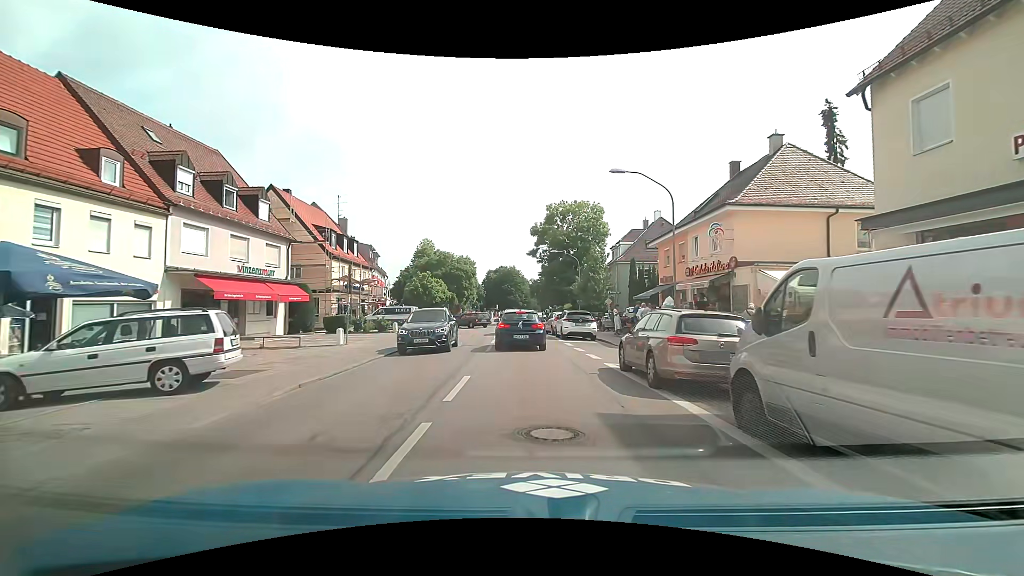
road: secondary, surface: asphalt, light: Day
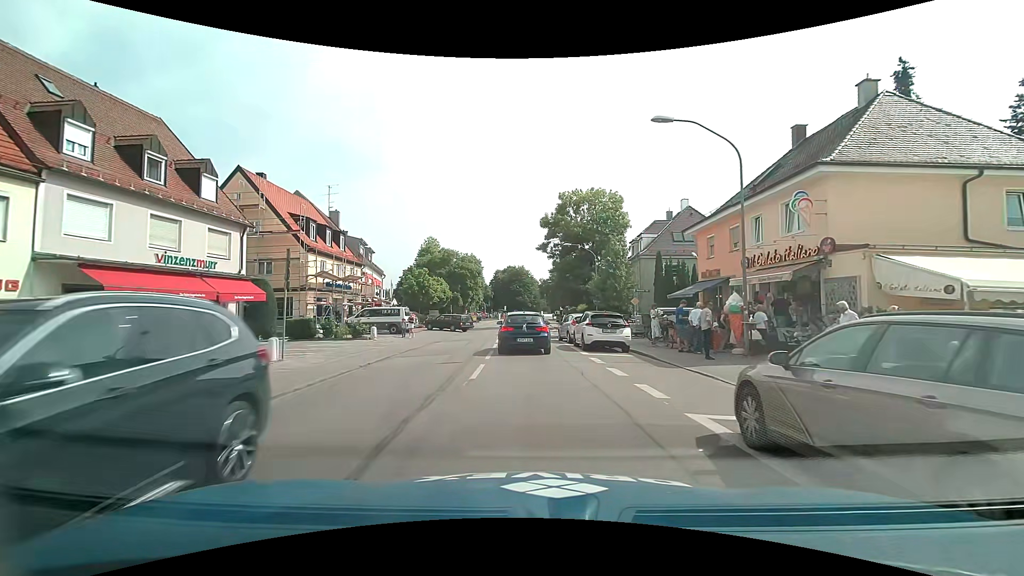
(-0.1, +6.5) m; -2°
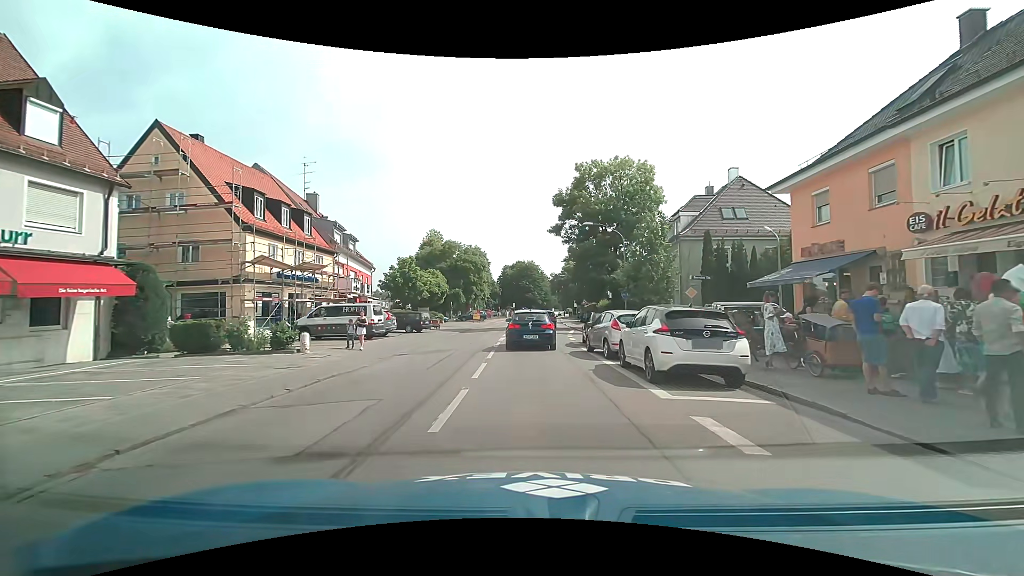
(0.0, +9.5) m; 0°
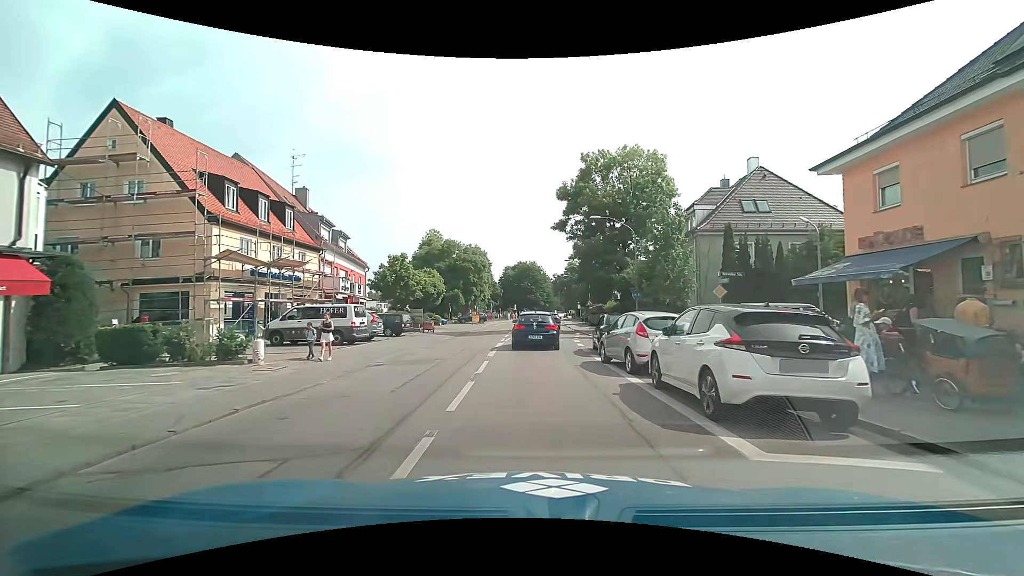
(0.0, +3.3) m; -1°
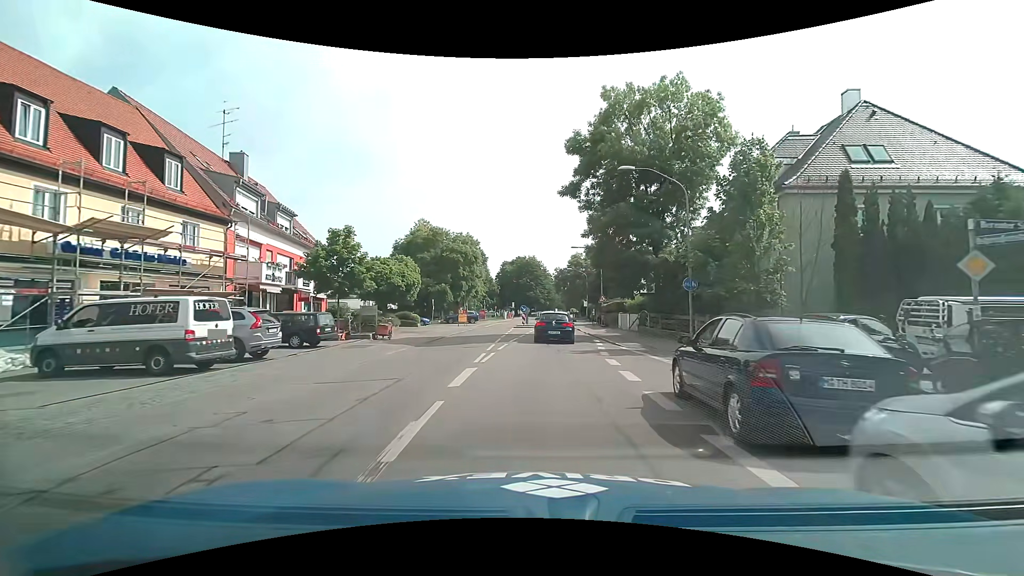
(0.0, +11.5) m; 0°
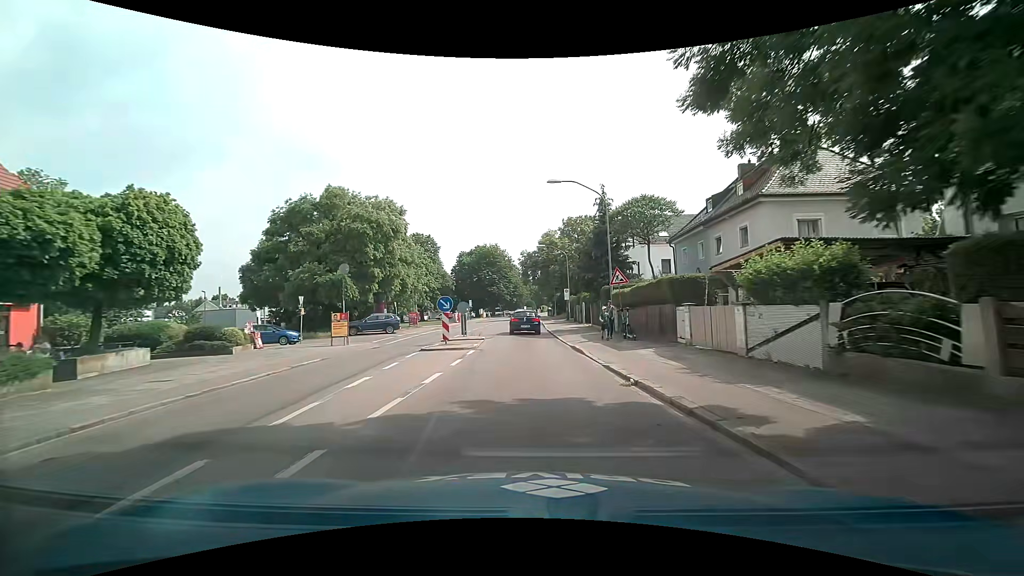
(+1.2, +25.4) m; +3°
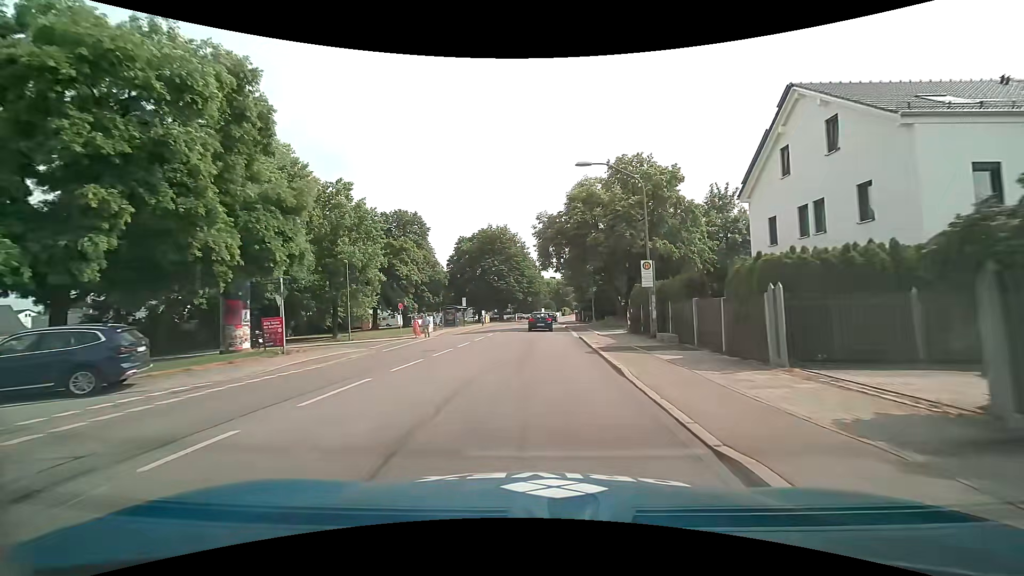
(-0.5, +30.0) m; -1°
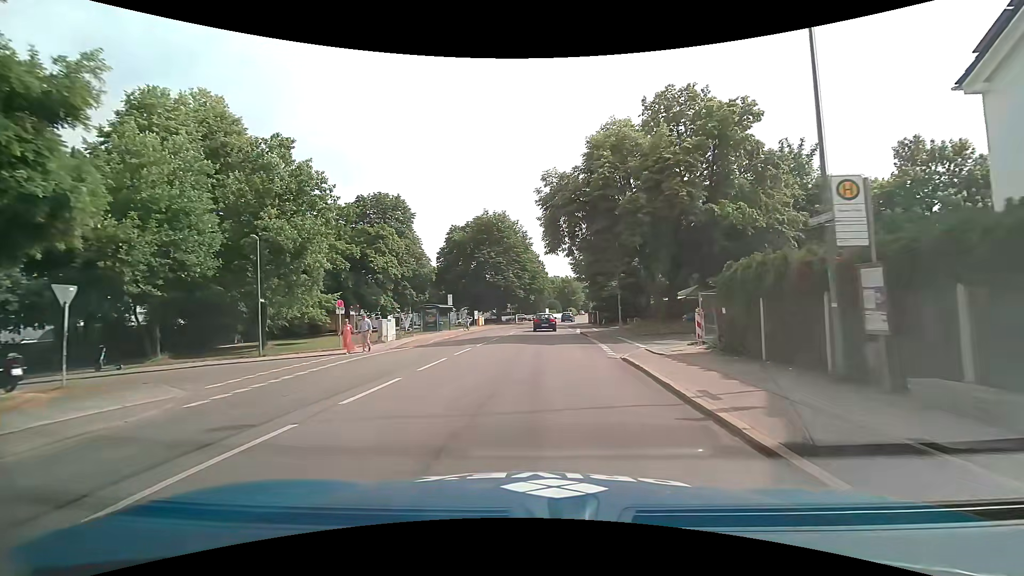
(-0.2, +13.3) m; -1°
(0, +10) (0, +20) (0, +30) (+1, +40) (+1, +50) (+2, +60) (+3, +70) (+5, +80) (+7, +90) (+9, +99) m
